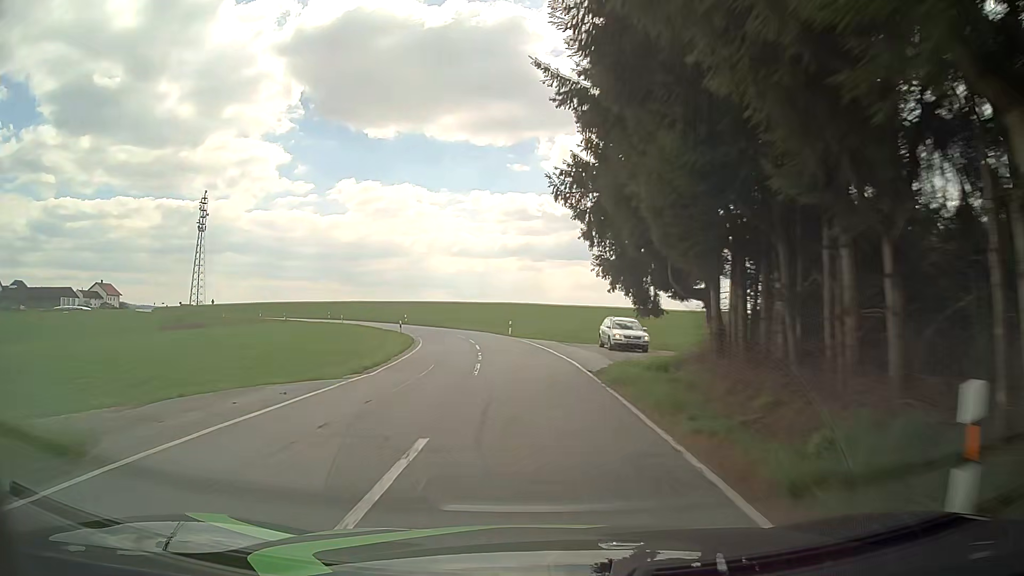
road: tertiary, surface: asphalt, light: Day
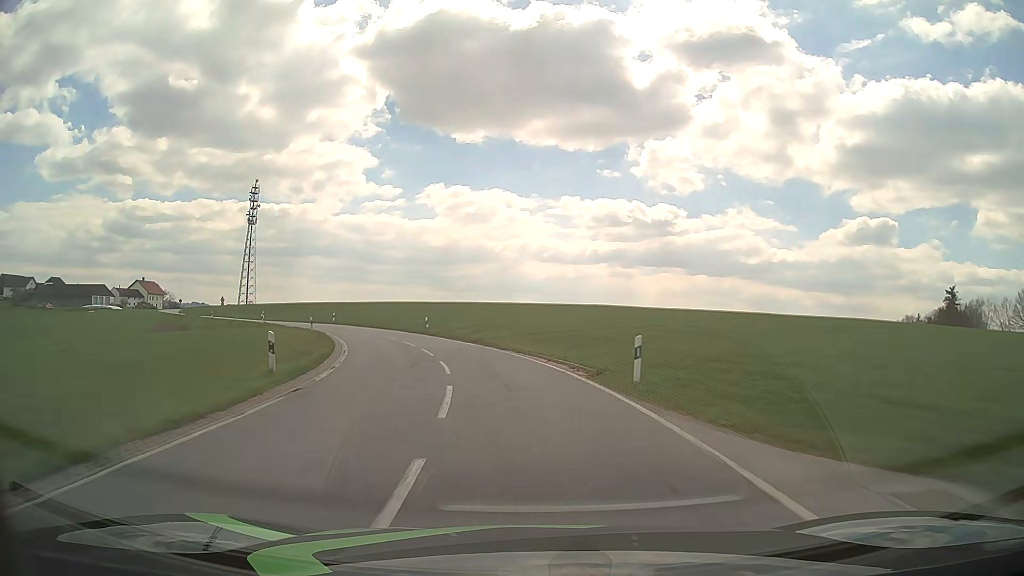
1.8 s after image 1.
(-1.6, +33.5) m; -7°
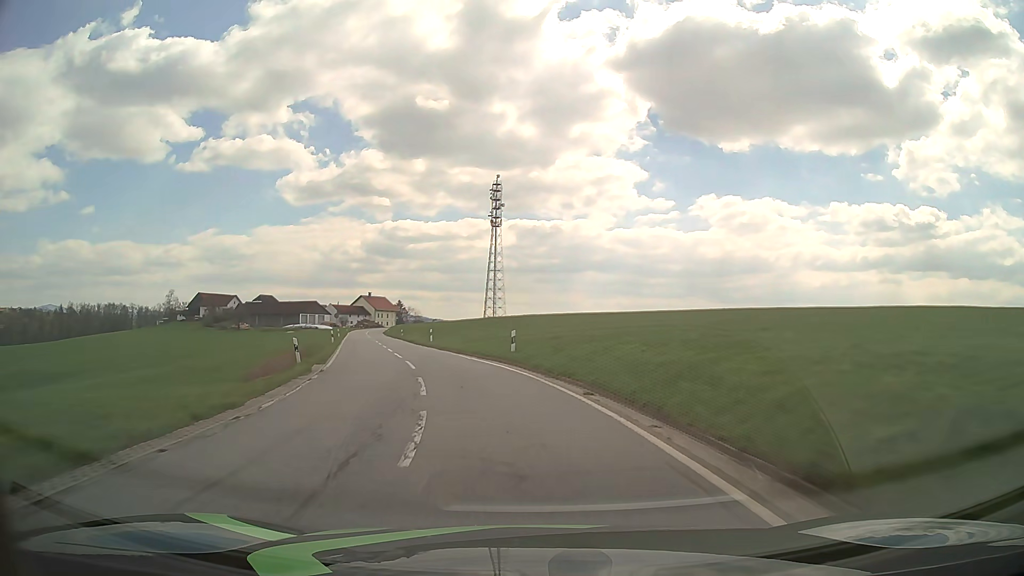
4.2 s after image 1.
(-8.5, +41.2) m; -24°
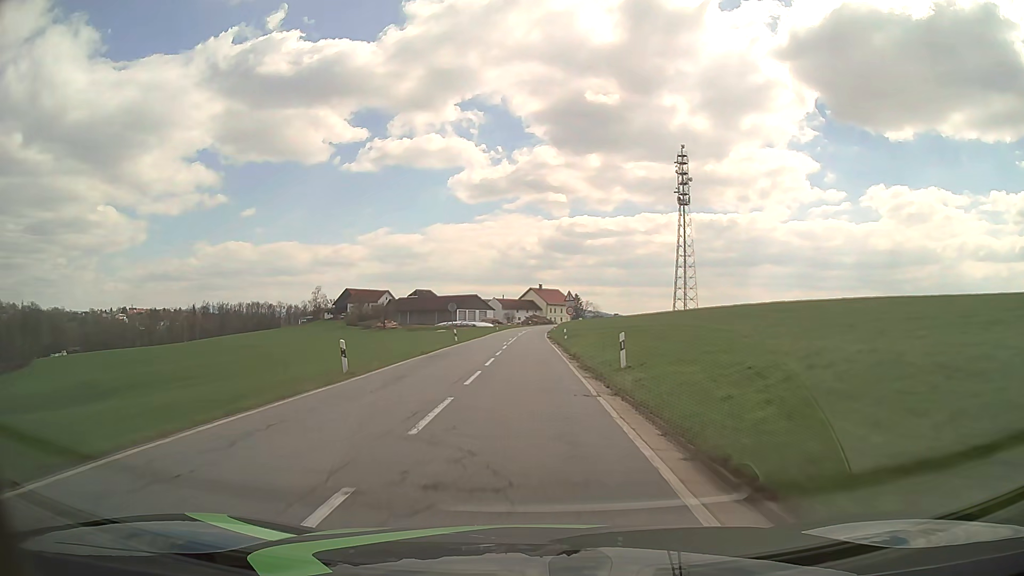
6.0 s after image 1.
(-4.9, +32.2) m; -15°
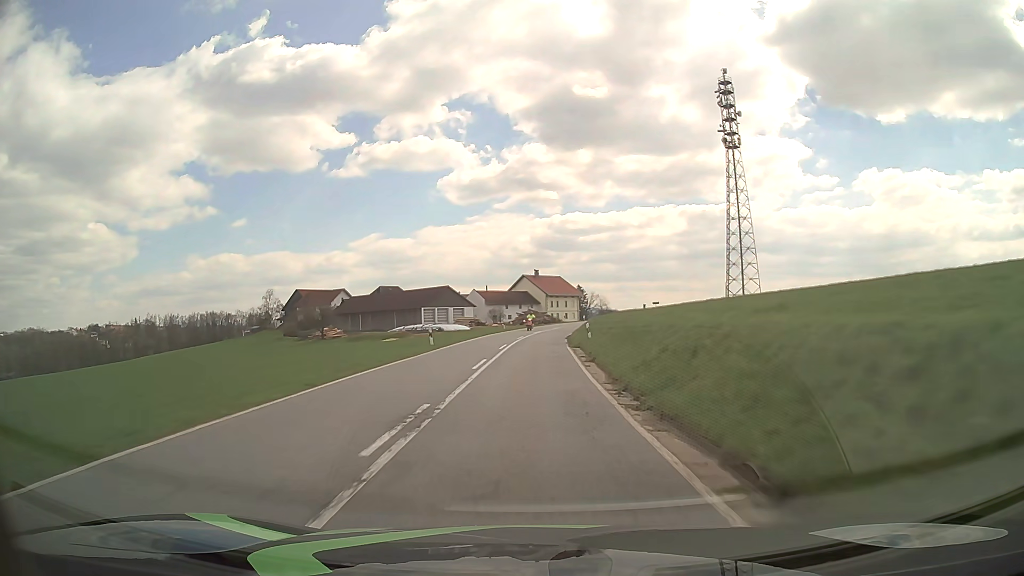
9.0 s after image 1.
(-0.2, +57.0) m; 0°
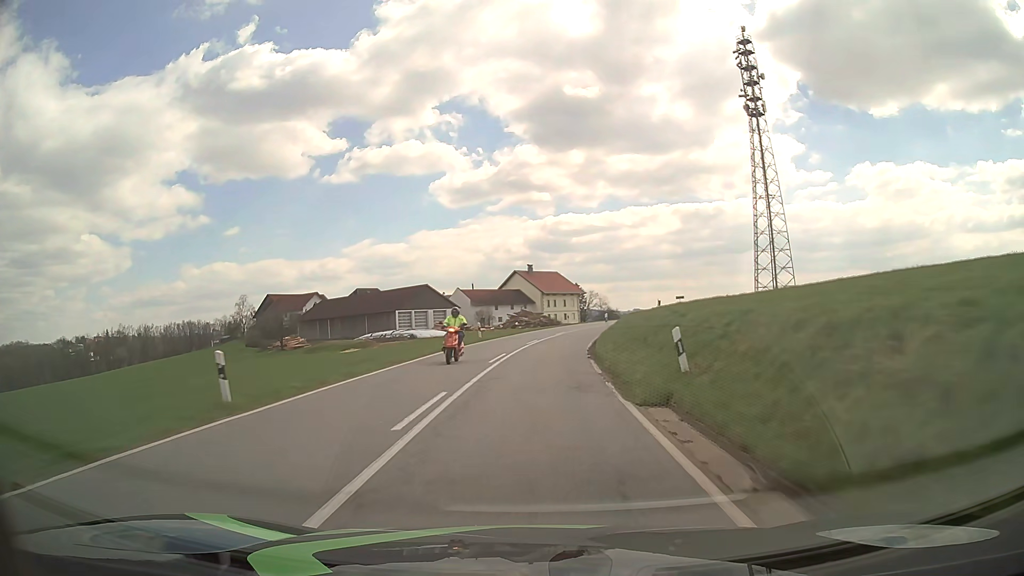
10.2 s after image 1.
(+0.1, +21.4) m; +1°
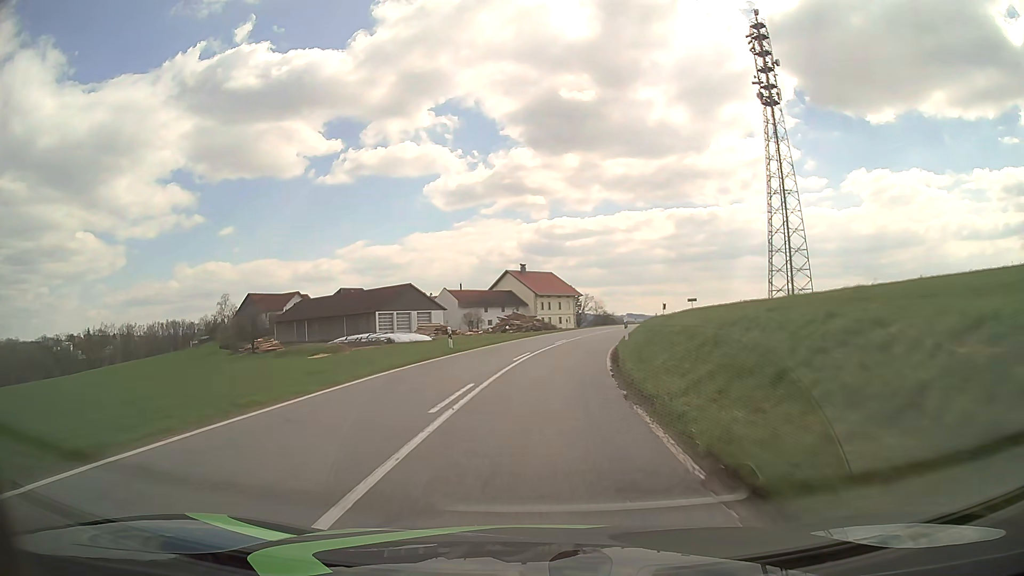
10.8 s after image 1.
(0.0, +10.1) m; +1°
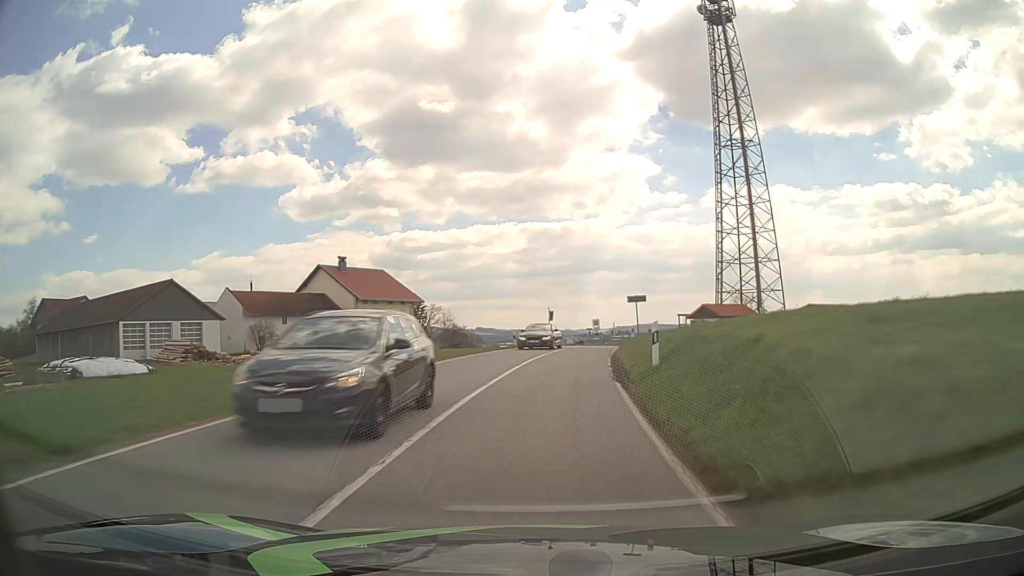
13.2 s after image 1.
(+3.9, +39.1) m; +13°
(0, +10) (+1, +20) (+2, +30) (+3, +40) (+5, +50) (+8, +59) (+10, +69) (+13, +79) (+16, +88) (+18, +98) m
